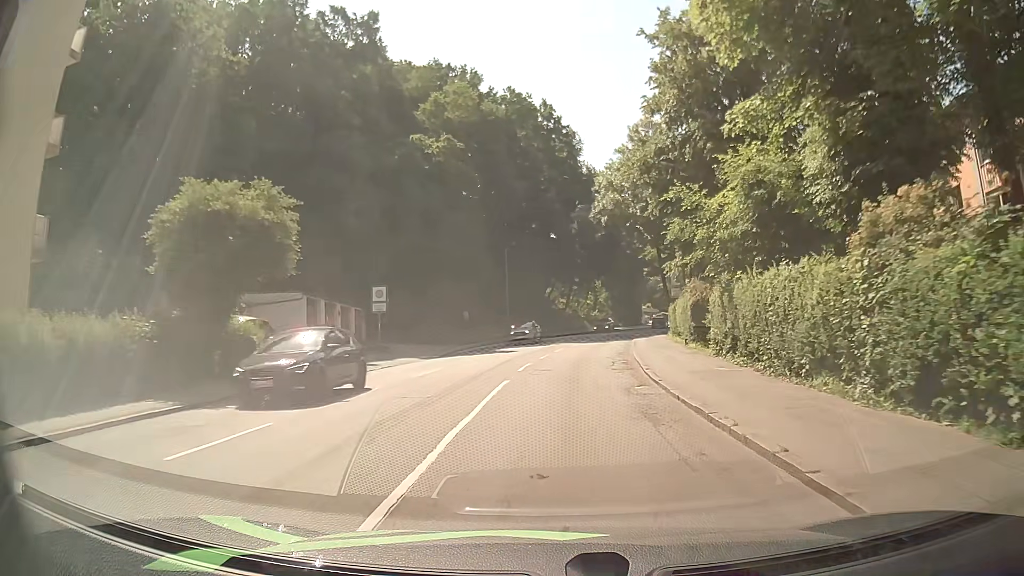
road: tertiary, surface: asphalt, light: Day
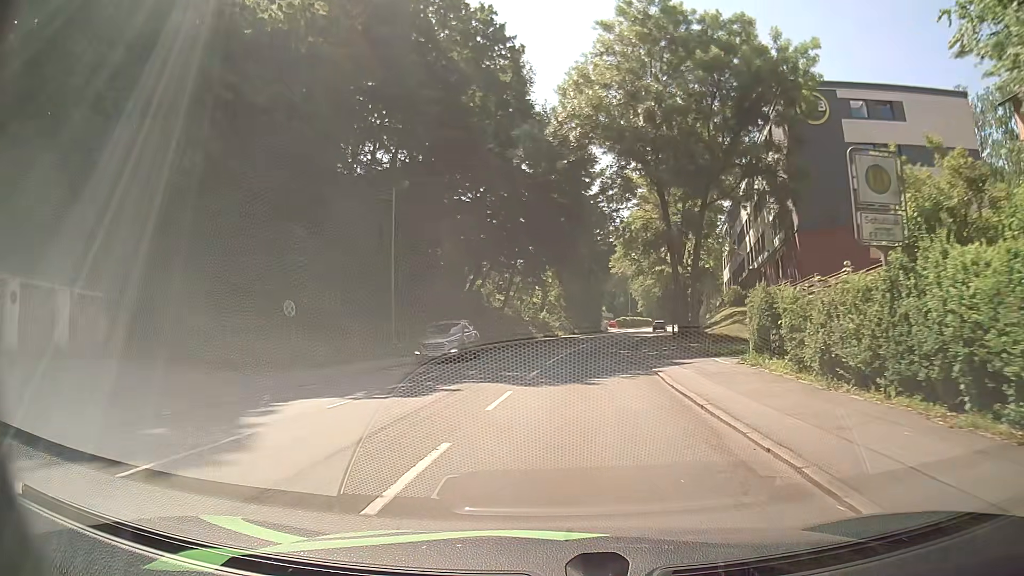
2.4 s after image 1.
(+1.0, +25.9) m; +4°
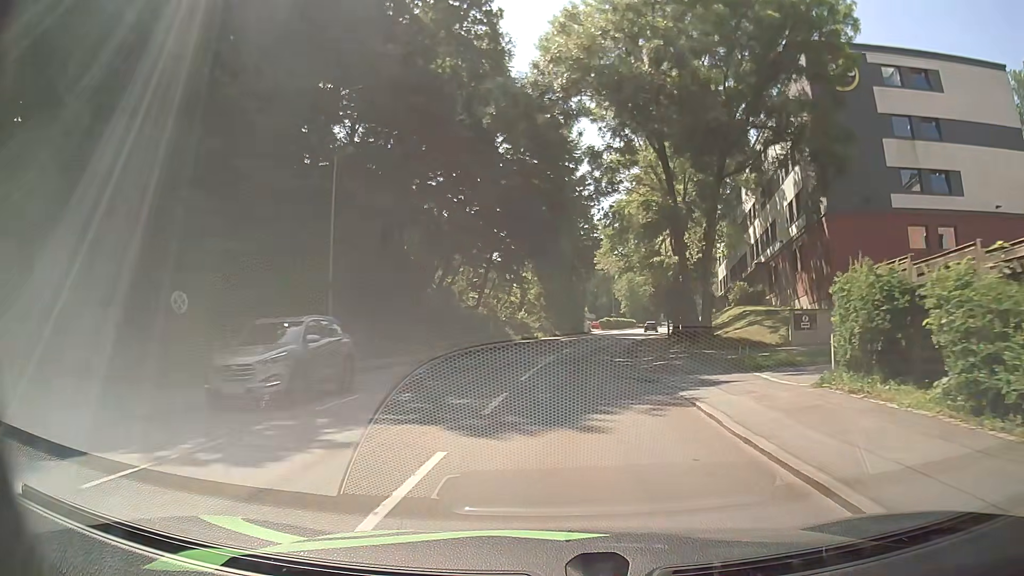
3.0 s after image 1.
(+0.1, +6.5) m; +2°
(0, +10) (+1, +20) (+2, +30) (+3, +40) (+4, +50) (+6, +60) (+9, +69) (+11, +79) (+13, +89) (+15, +99) m
